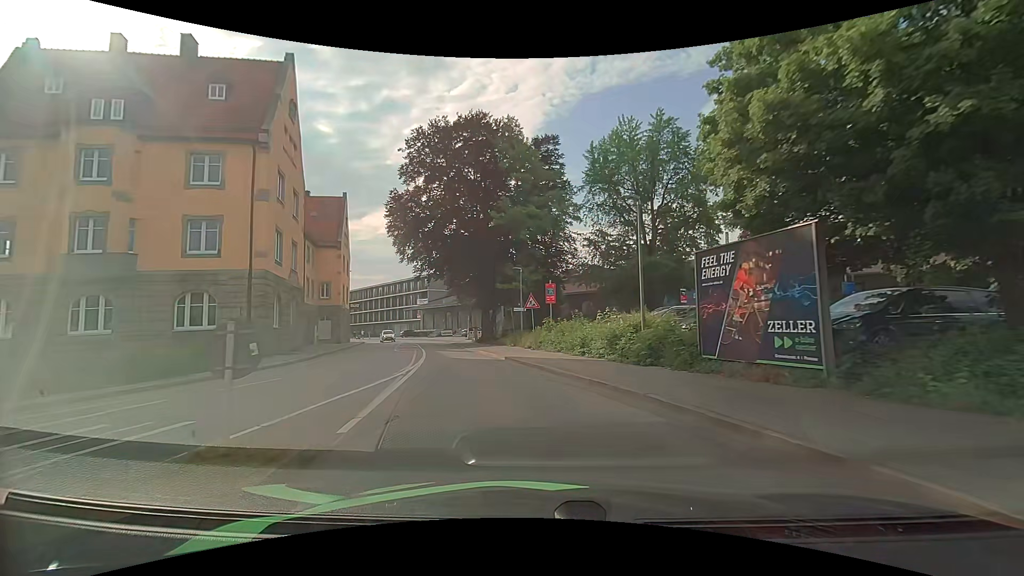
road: primary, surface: asphalt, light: Day
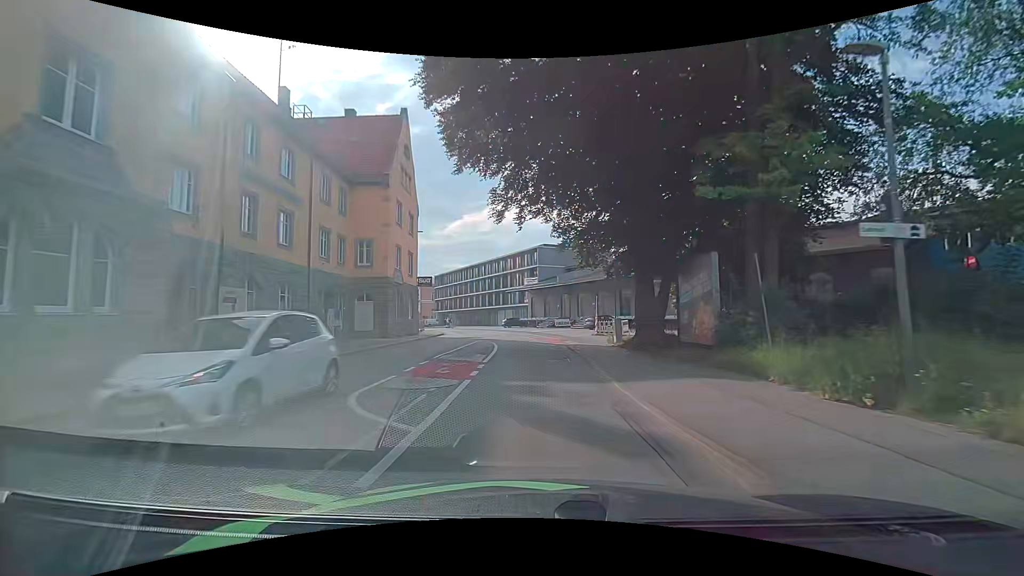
(-3.7, +25.5) m; -13°
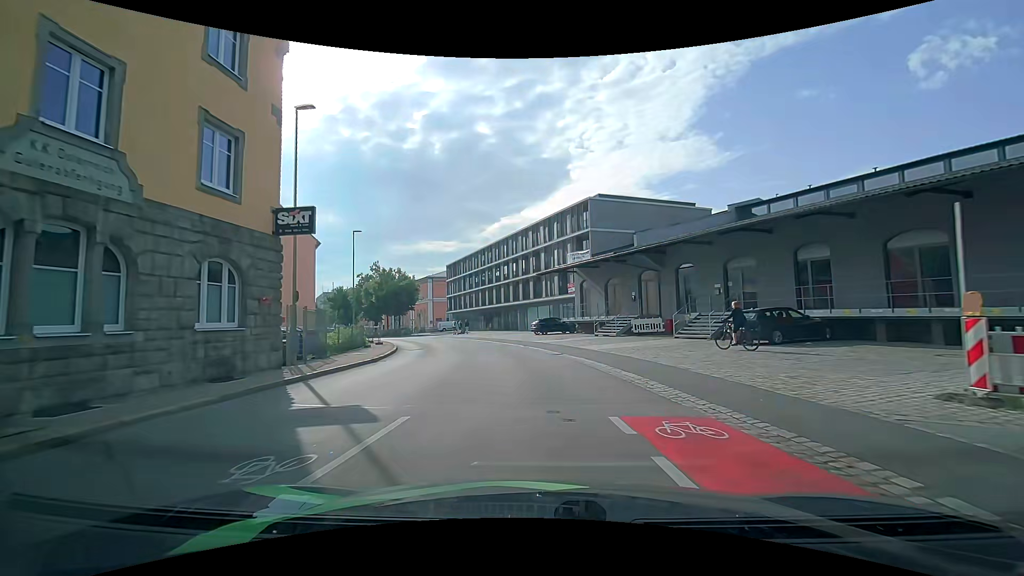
(-1.5, +30.3) m; -5°
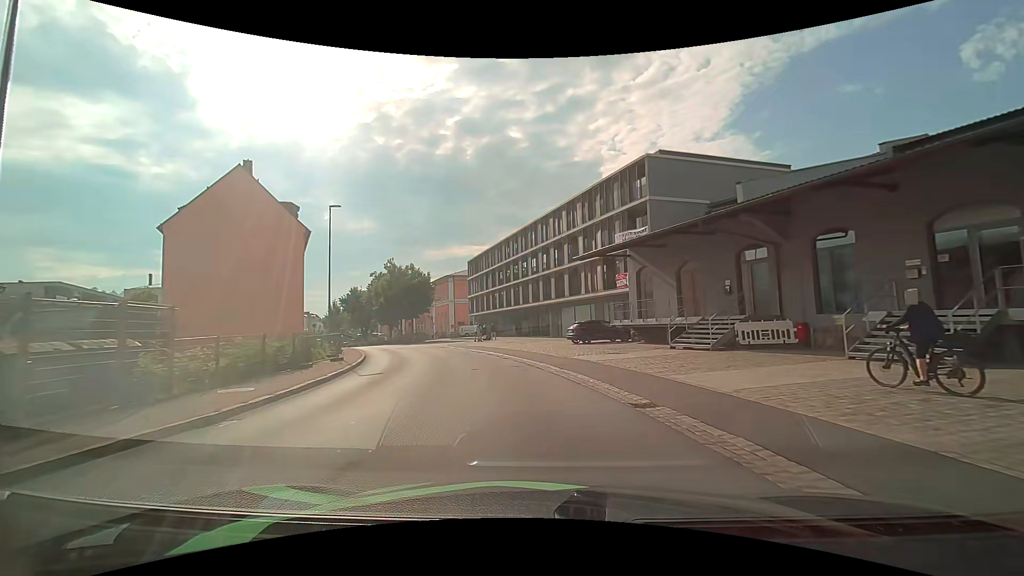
(-0.3, +12.0) m; -4°
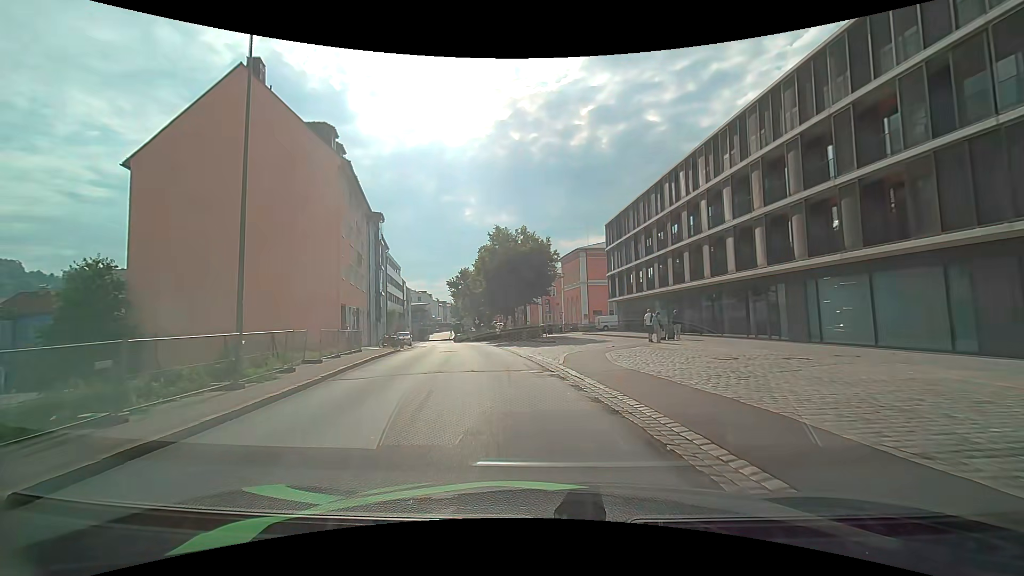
(-3.1, +23.1) m; -16°
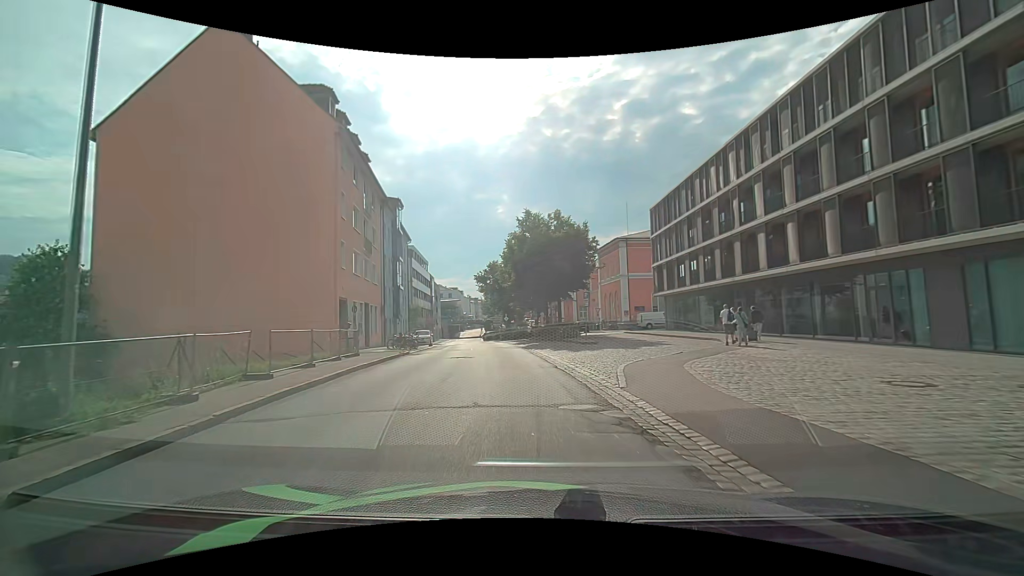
(-0.2, +5.8) m; -4°
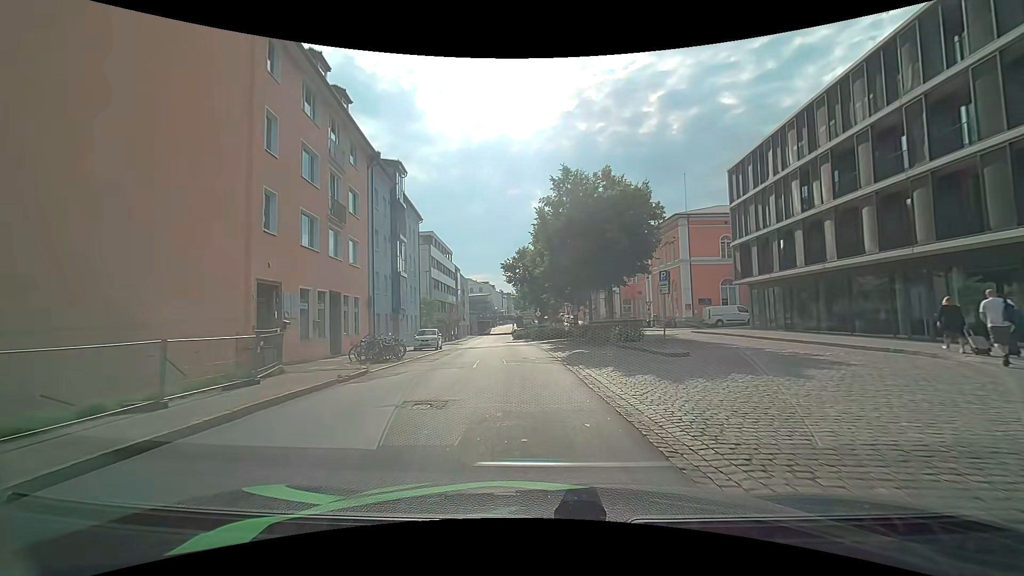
(-0.4, +11.1) m; -3°
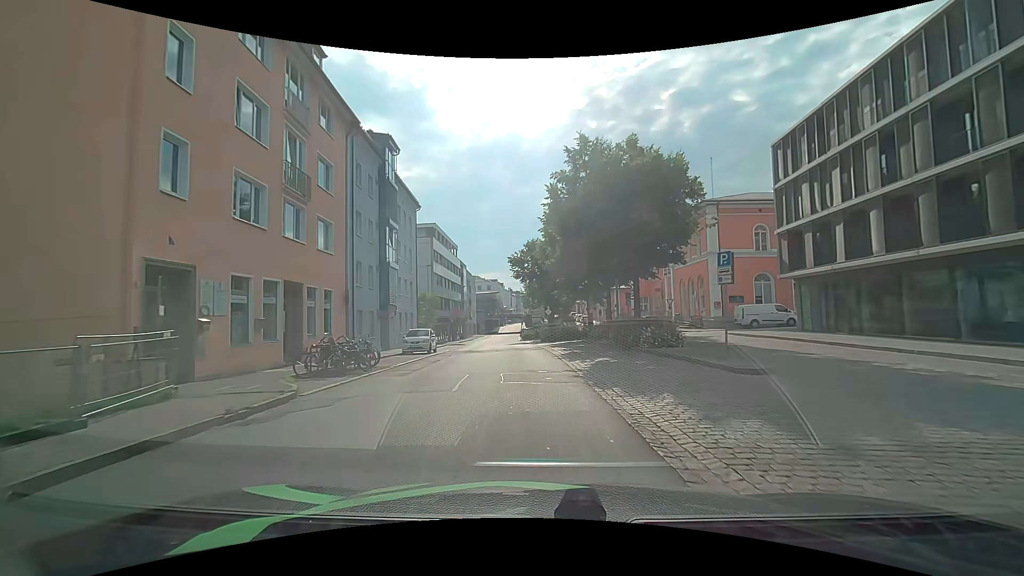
(-0.1, +5.1) m; -2°
